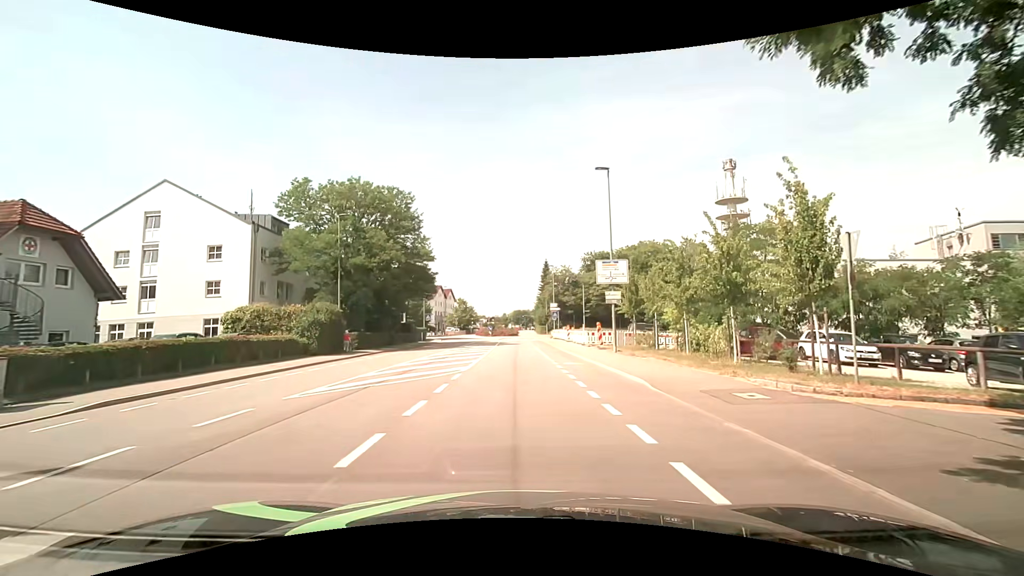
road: tertiary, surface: asphalt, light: Day
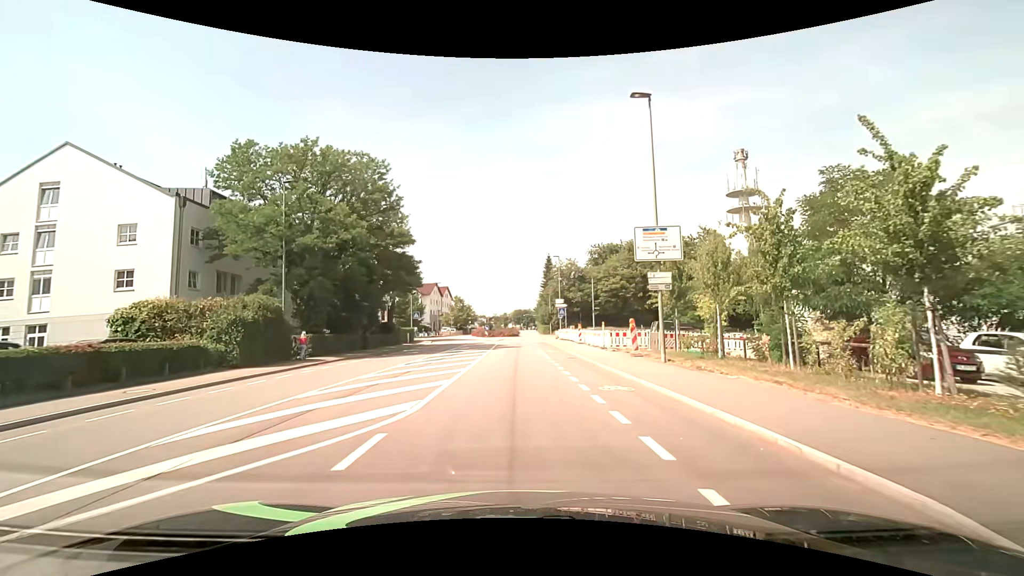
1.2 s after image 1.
(0.0, +8.8) m; 0°
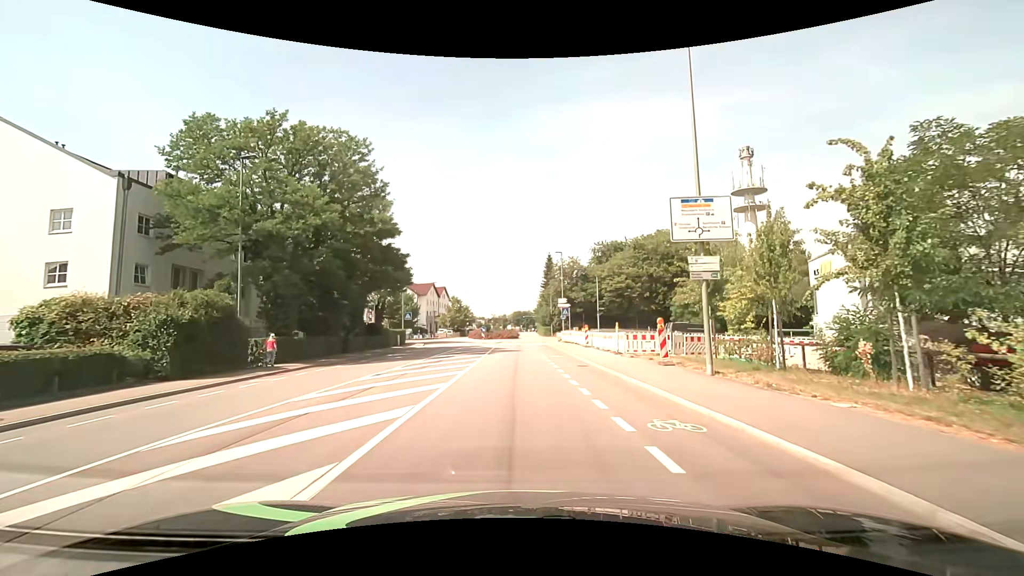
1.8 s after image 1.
(0.0, +4.4) m; 0°
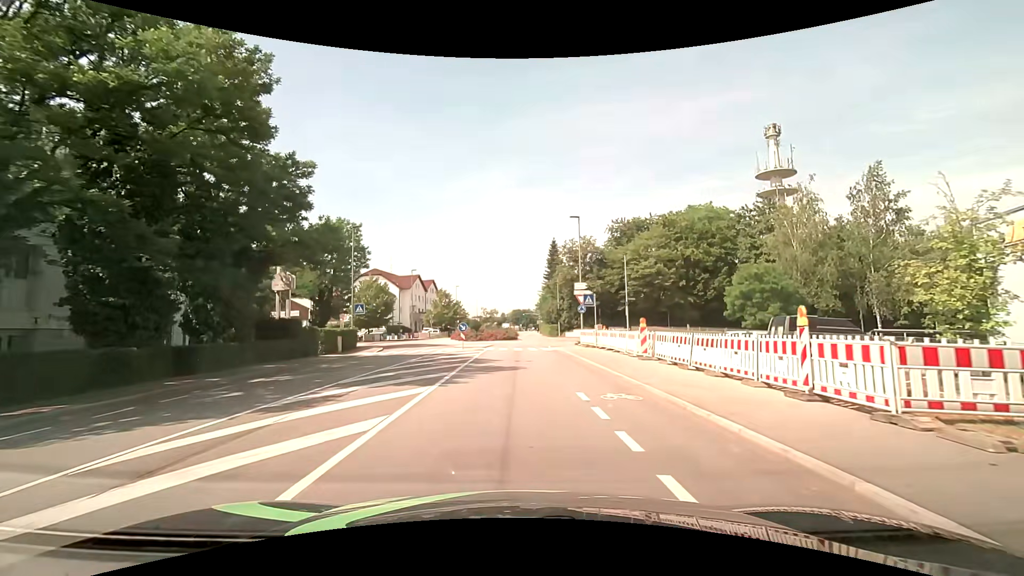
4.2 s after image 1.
(+0.1, +17.3) m; 0°
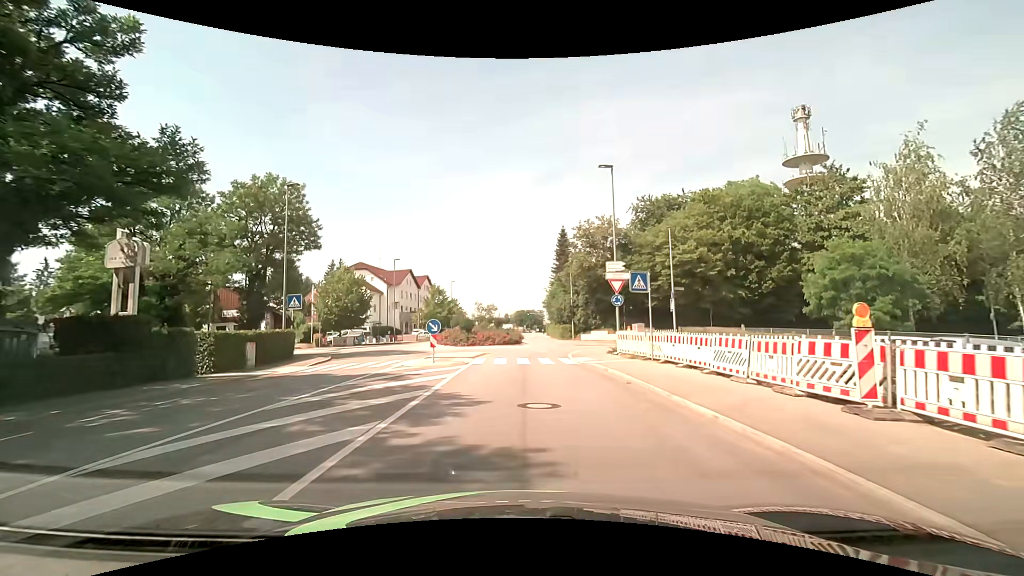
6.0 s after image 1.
(-0.1, +12.5) m; -1°
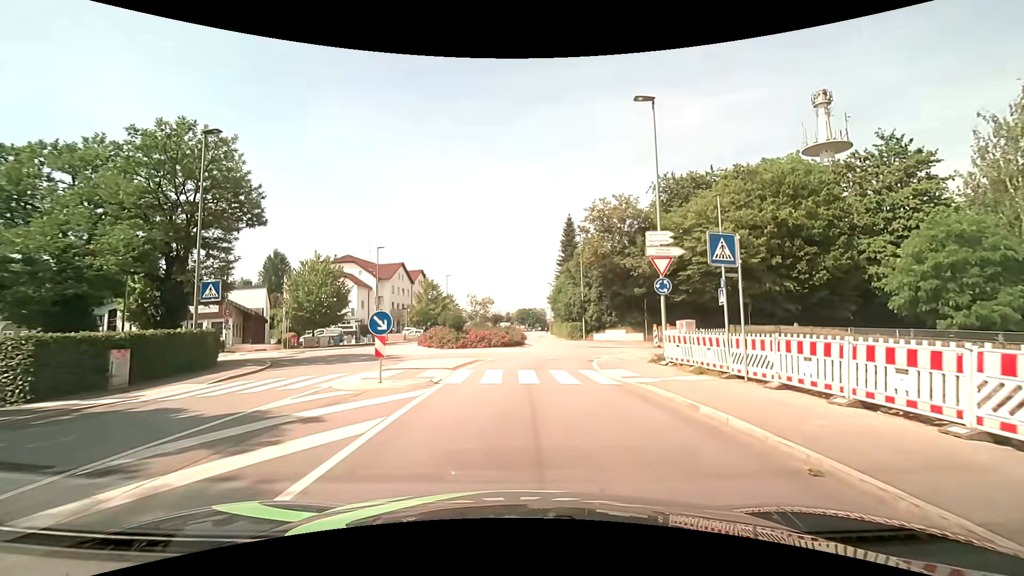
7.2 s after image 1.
(0.0, +7.9) m; 0°
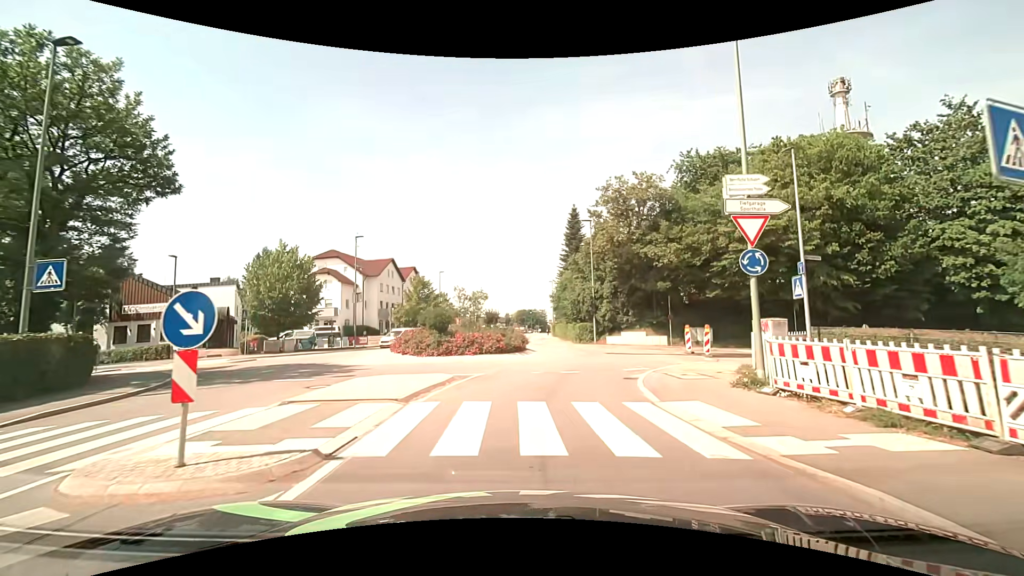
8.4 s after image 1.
(0.0, +7.0) m; 0°
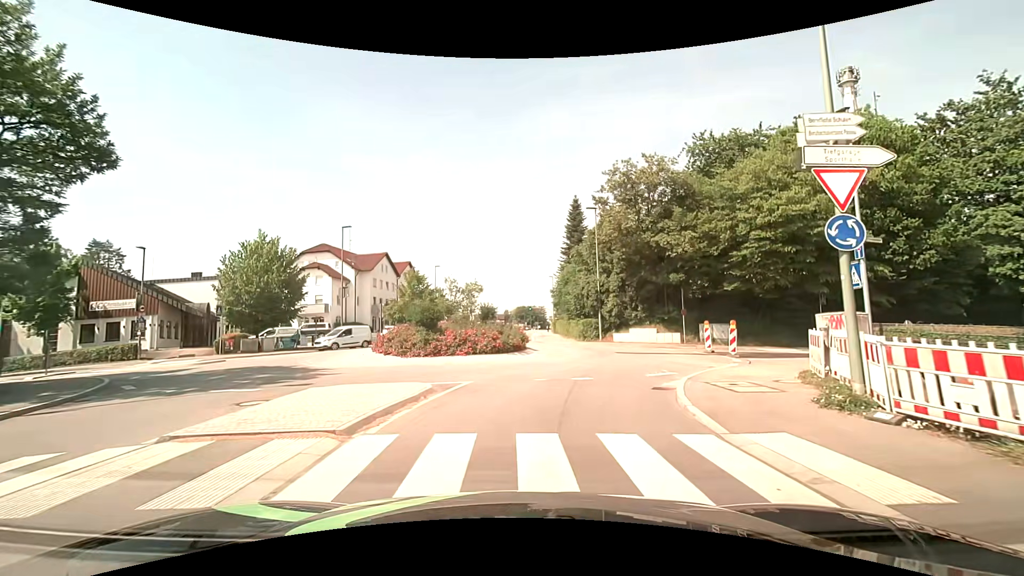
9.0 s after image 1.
(0.0, +3.1) m; 0°
(+1, +10) (+4, +19) (+5, +29) (+1, +38) (0, +48) (0, +58) (0, +68) (0, +78) (+1, +88) (+1, +98) m
